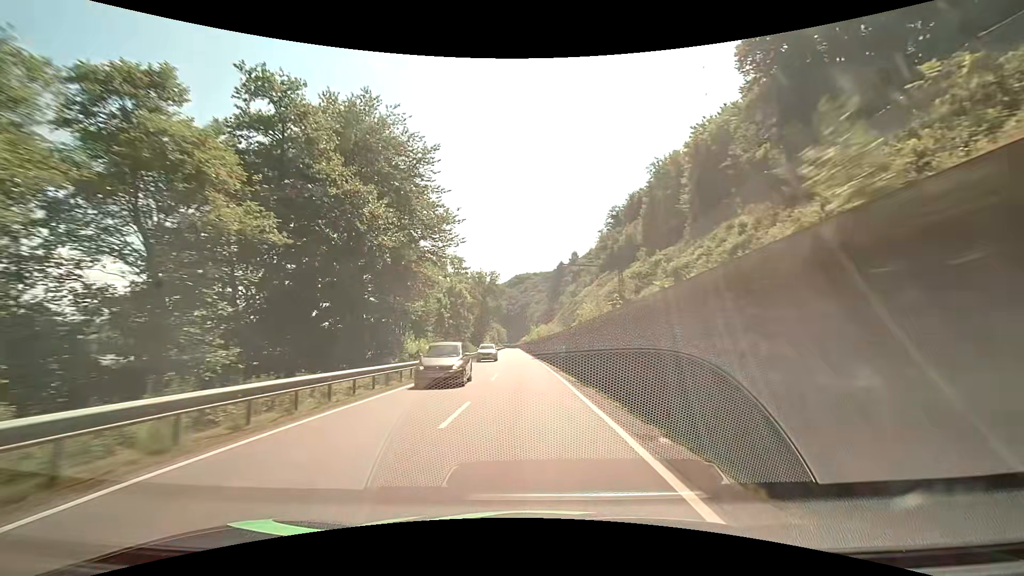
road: primary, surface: asphalt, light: Day
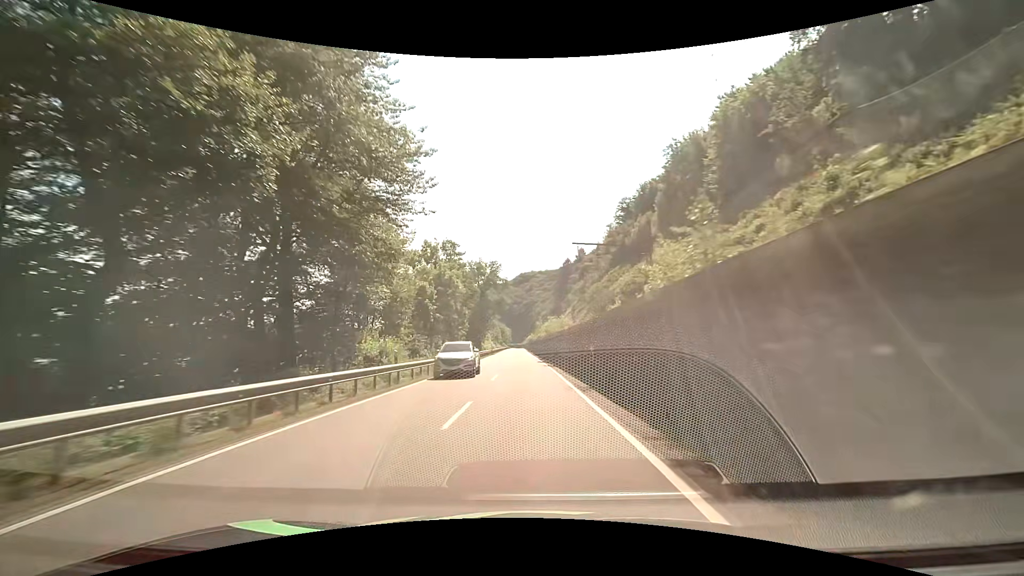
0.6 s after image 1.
(-0.1, +12.1) m; 0°
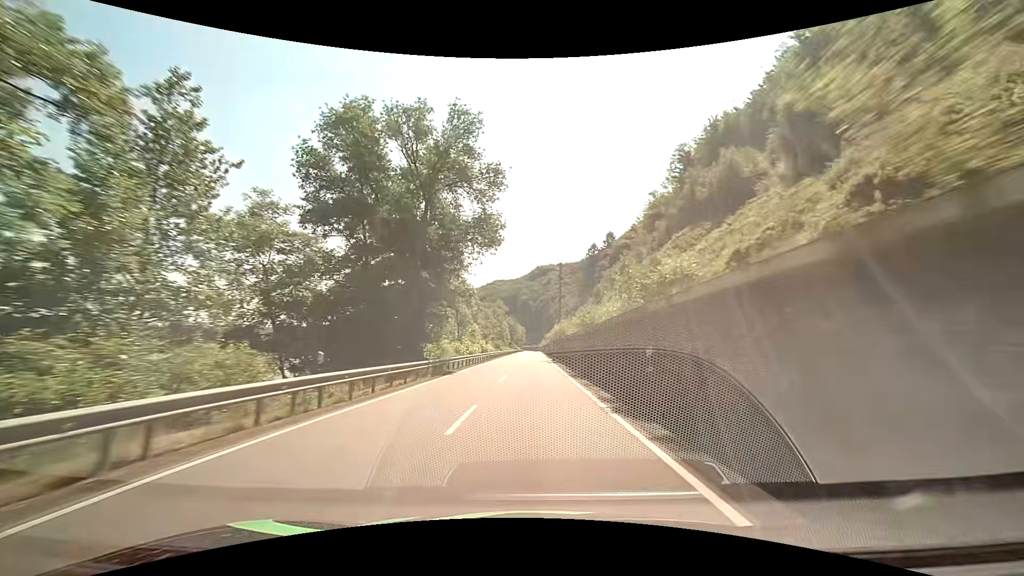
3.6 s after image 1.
(-1.4, +60.3) m; -2°
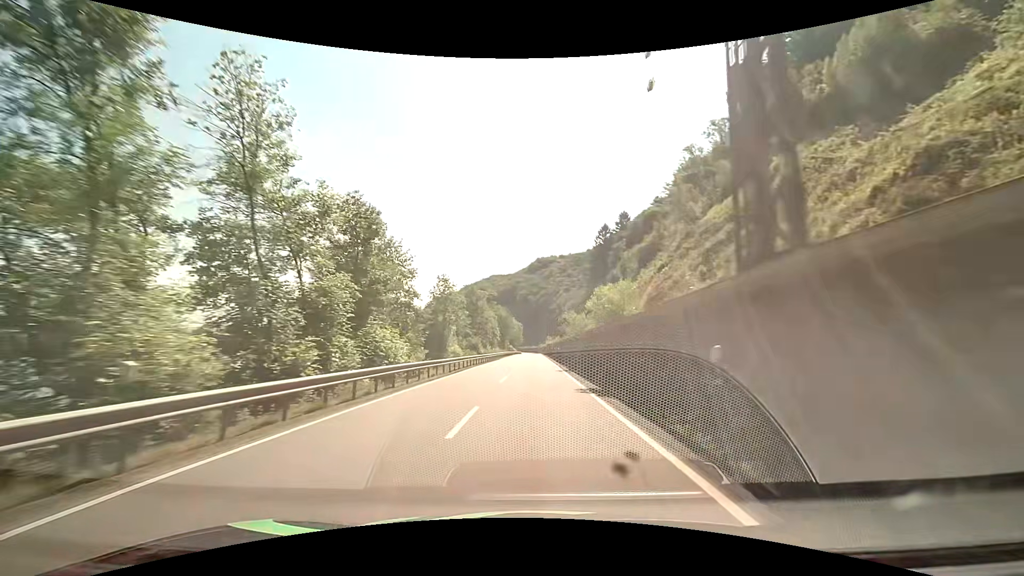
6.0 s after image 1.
(+0.2, +48.0) m; 0°
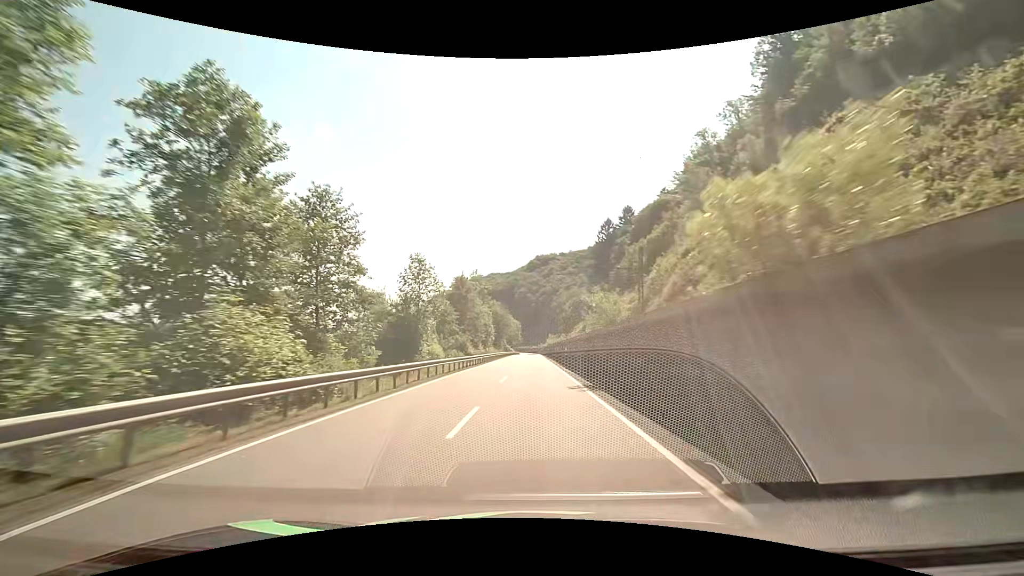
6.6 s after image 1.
(0.0, +12.0) m; 0°
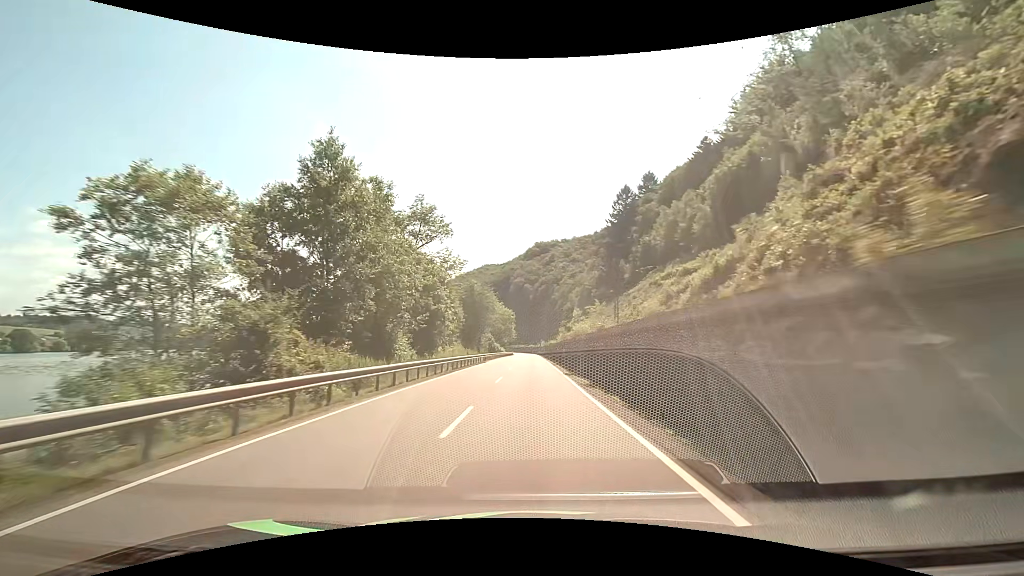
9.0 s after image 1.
(+0.2, +47.8) m; 0°
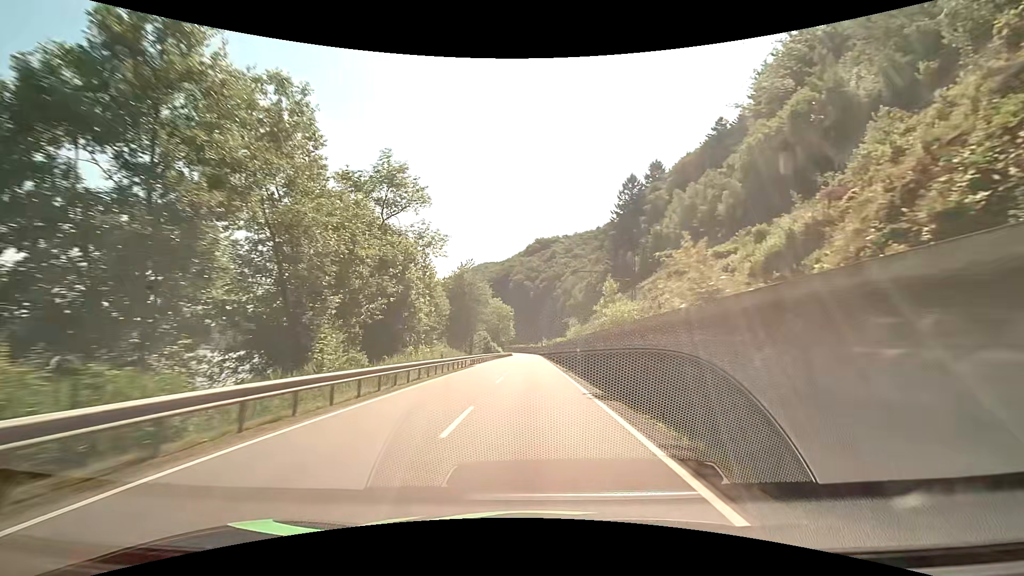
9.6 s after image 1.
(0.0, +11.9) m; 0°
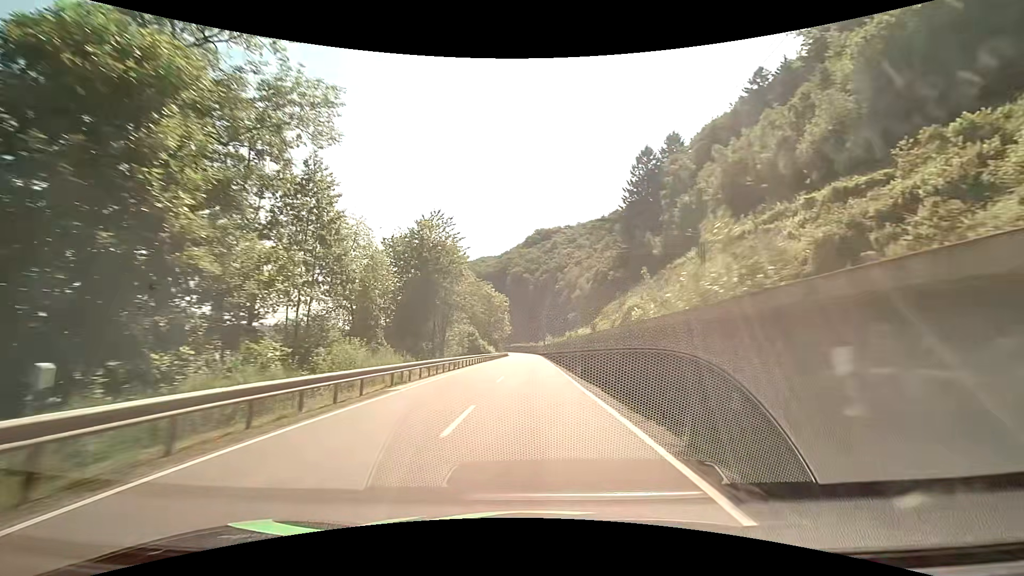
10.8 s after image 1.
(+0.1, +23.8) m; 0°
(0, +10) (0, +20) (0, +30) (0, +40) (0, +50) (0, +60) (0, +70) (0, +80) (0, +90) (0, +100) m
